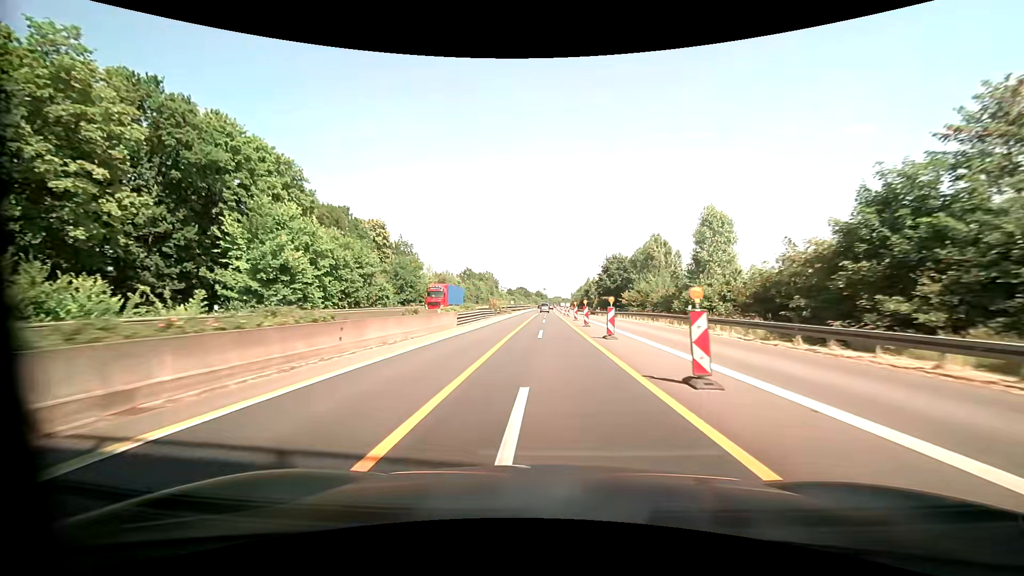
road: motorway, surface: asphalt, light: Day
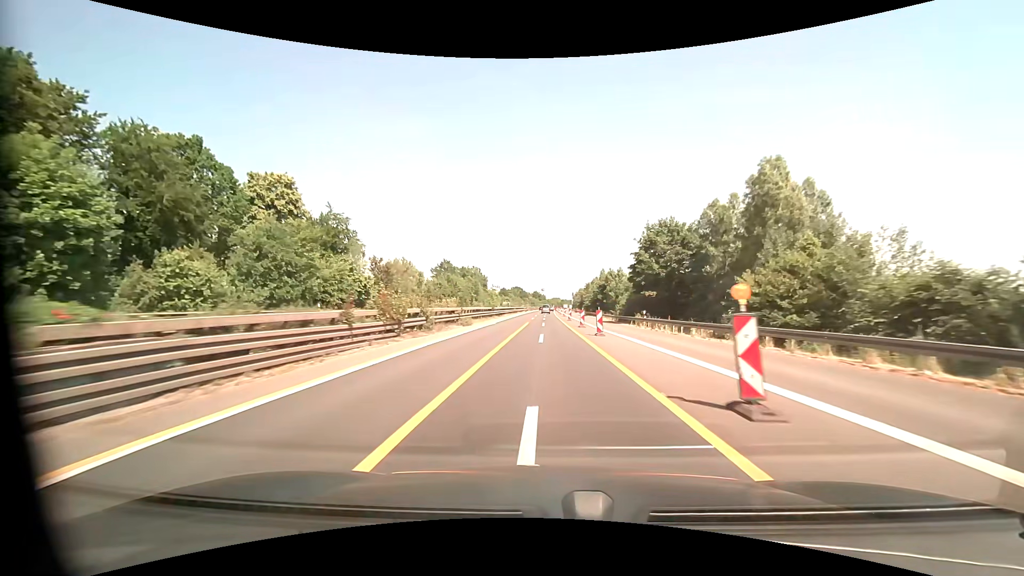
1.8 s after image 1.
(-0.3, +37.5) m; 0°
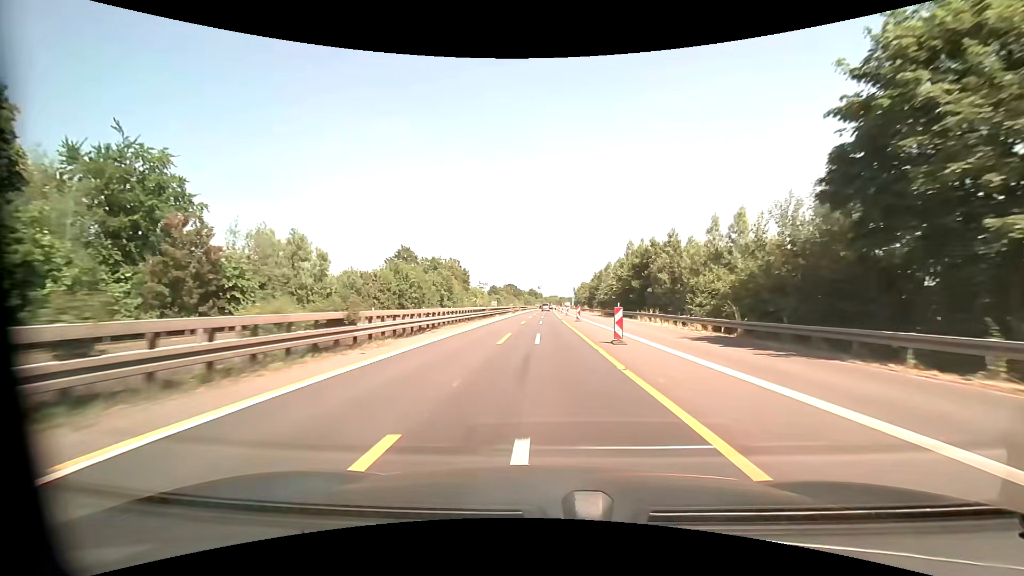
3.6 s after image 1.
(0.0, +37.8) m; 0°
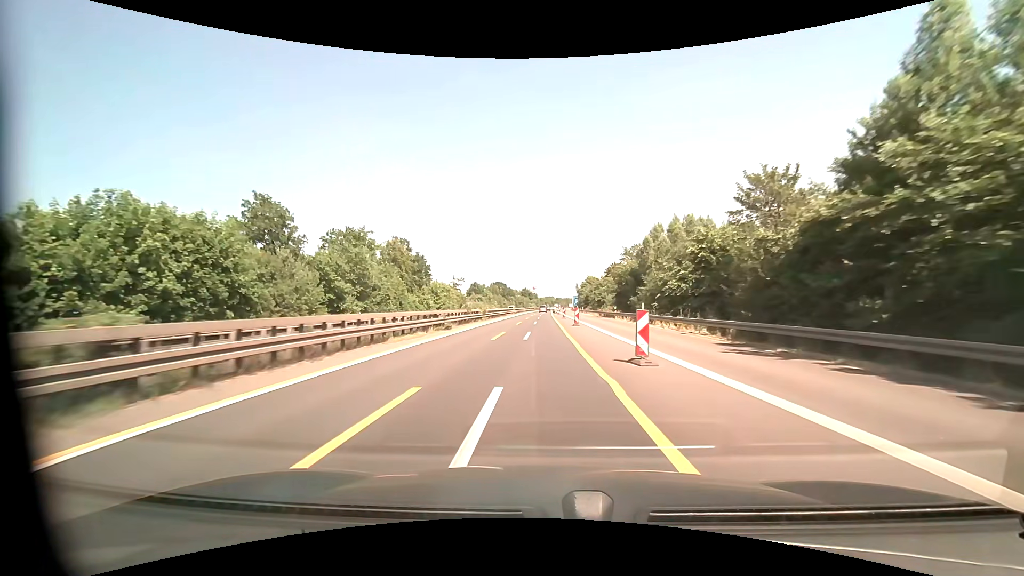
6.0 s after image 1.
(+0.4, +51.0) m; +1°
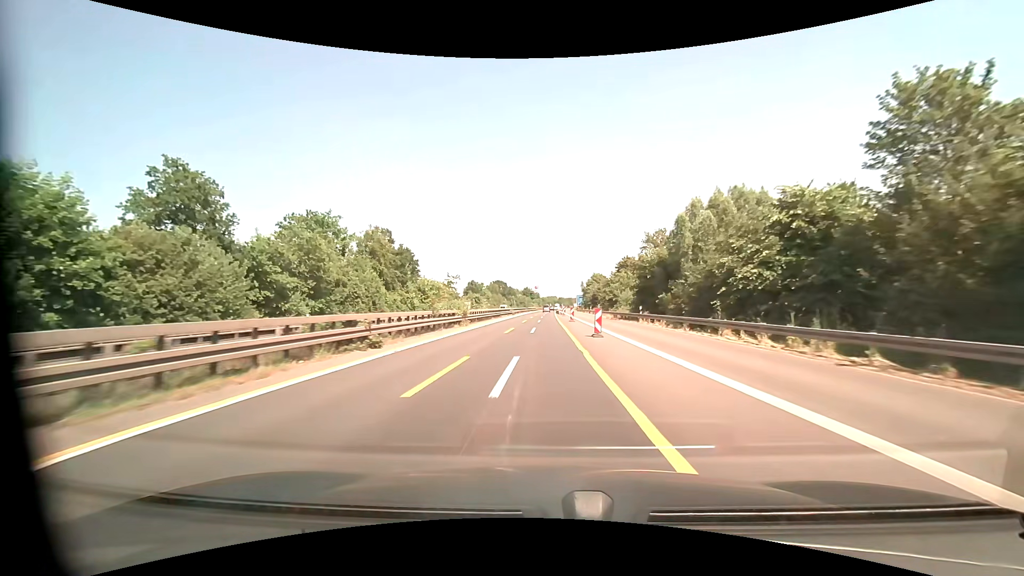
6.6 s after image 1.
(0.0, +13.0) m; 0°
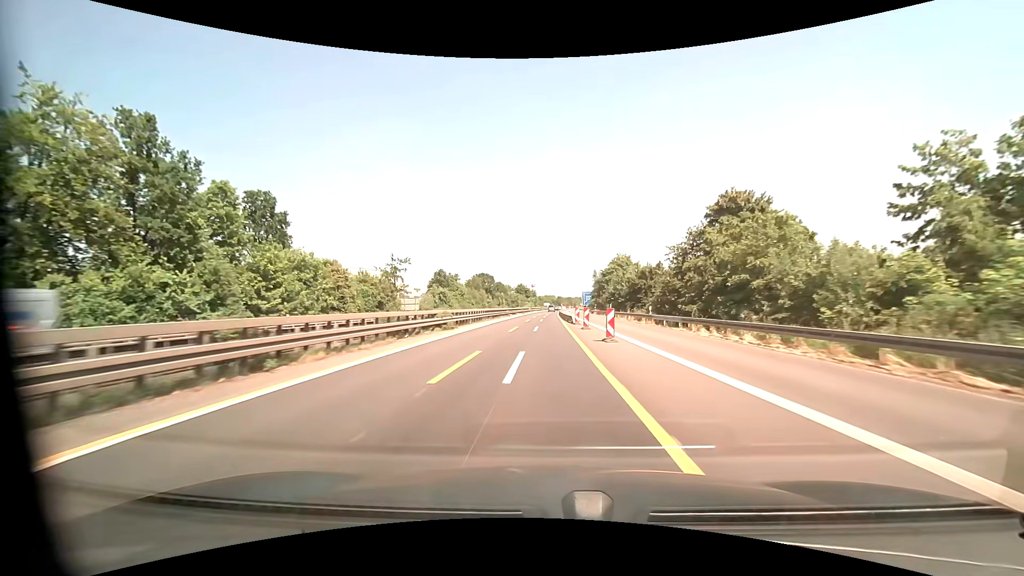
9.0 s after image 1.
(0.0, +52.8) m; 0°
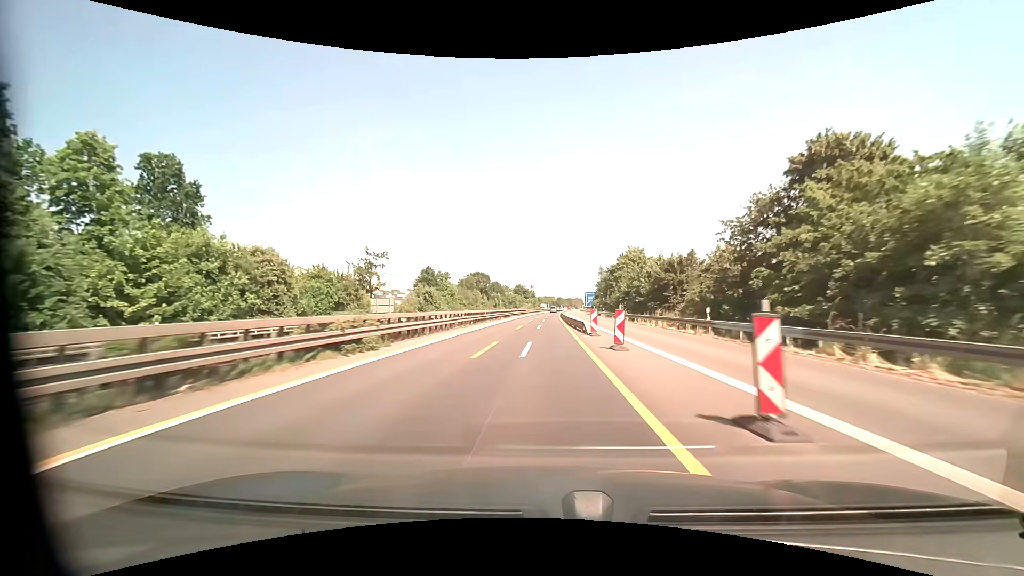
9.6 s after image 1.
(0.0, +13.4) m; 0°
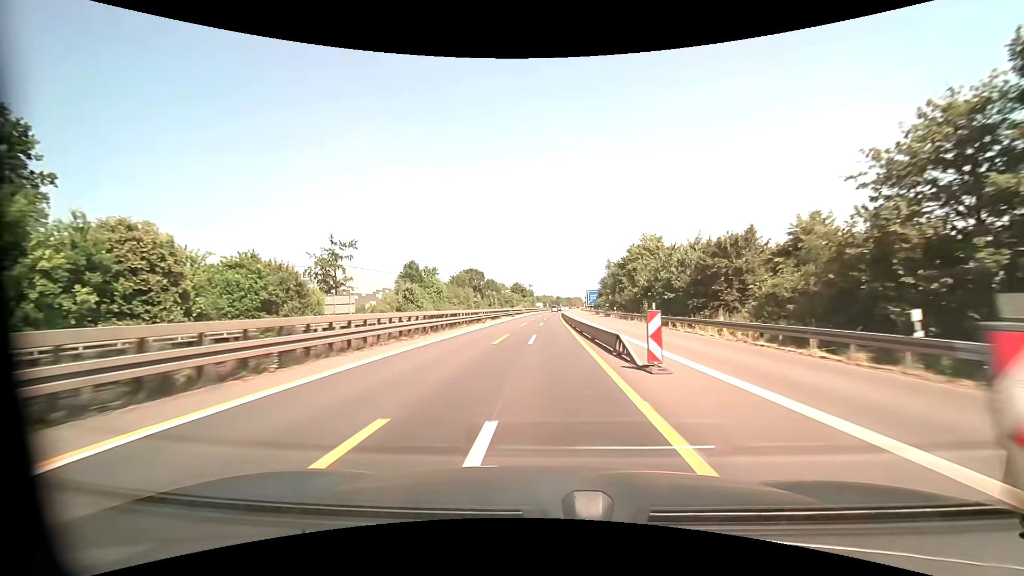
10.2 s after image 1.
(0.0, +13.5) m; 0°
(0, +10) (0, +20) (0, +30) (0, +40) (0, +50) (0, +60) (0, +70) (+1, +80) (+1, +90) (+1, +100) m
